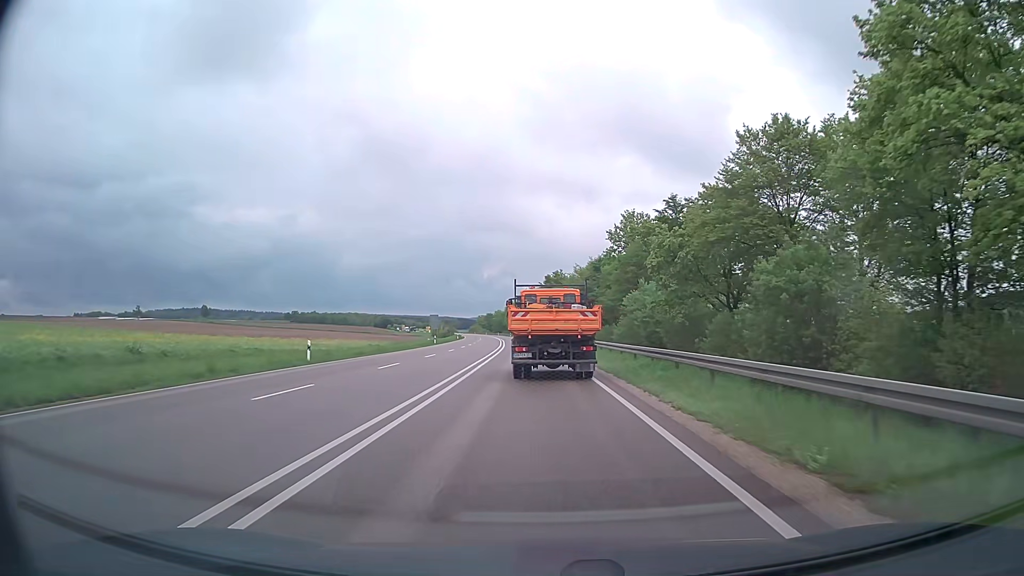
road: primary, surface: asphalt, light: Day
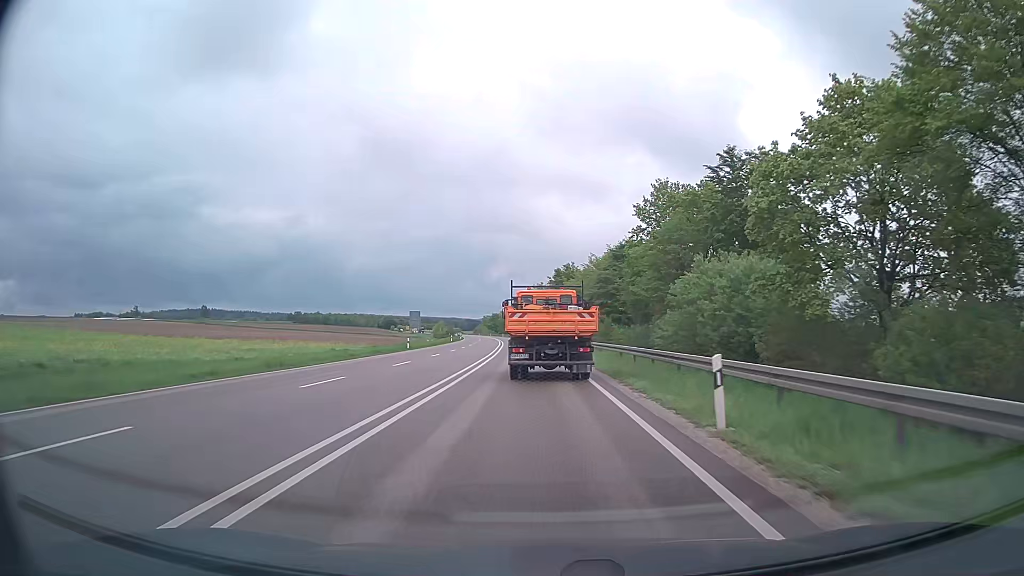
(-0.1, +20.8) m; 0°
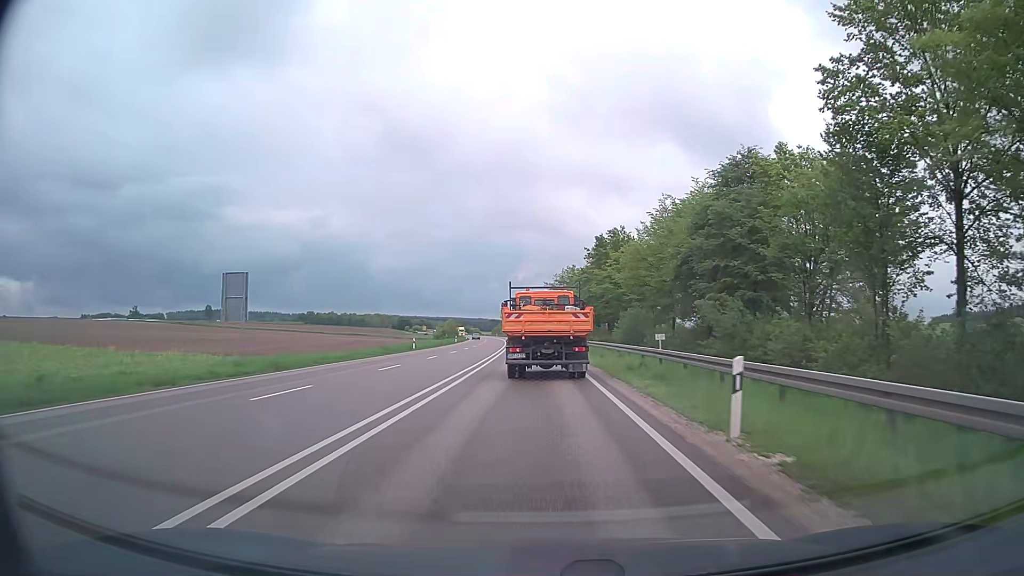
(-1.3, +51.7) m; -3°
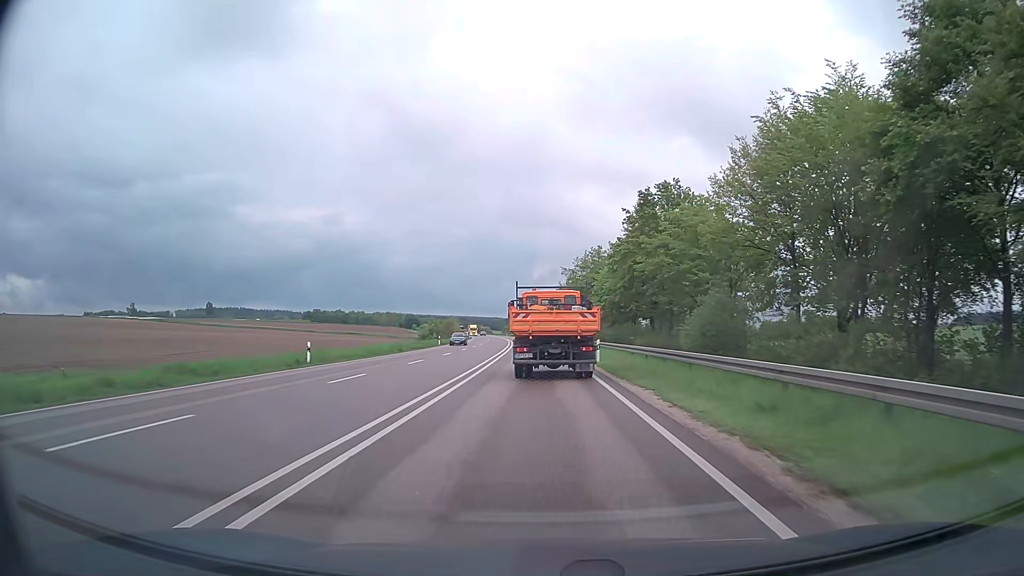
(-0.4, +31.3) m; -1°
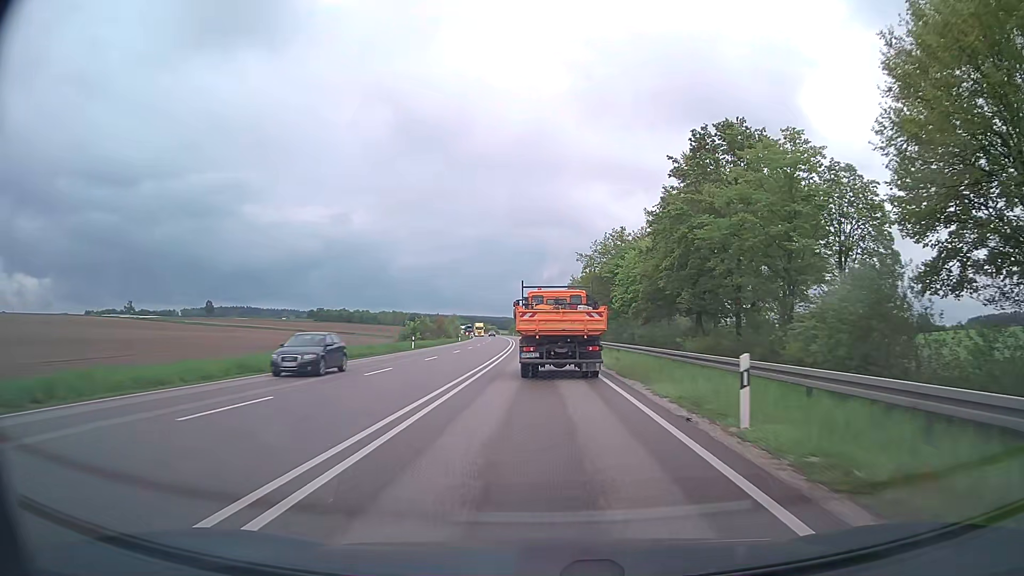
(-0.2, +20.9) m; -1°
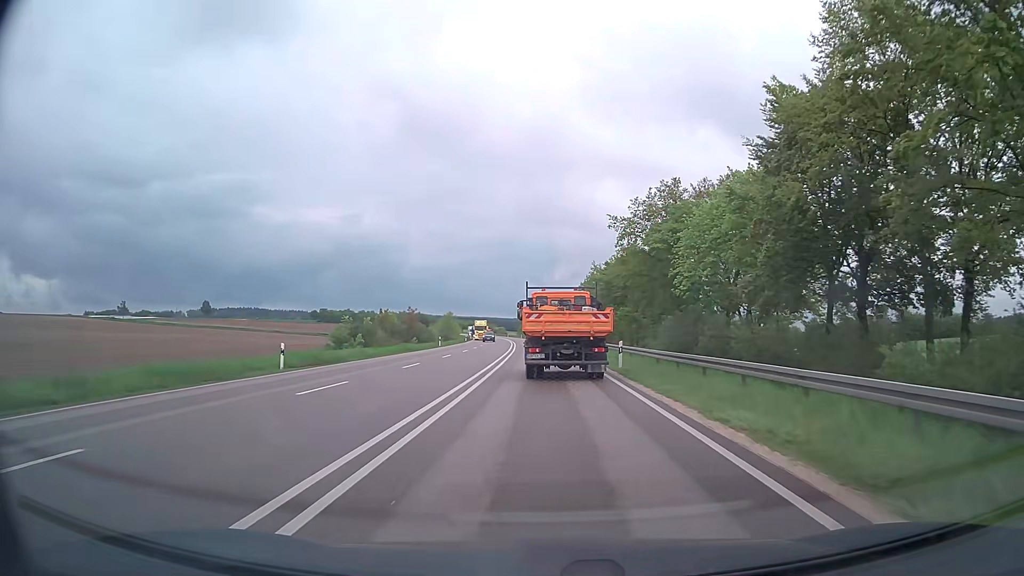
(-0.4, +31.3) m; -1°
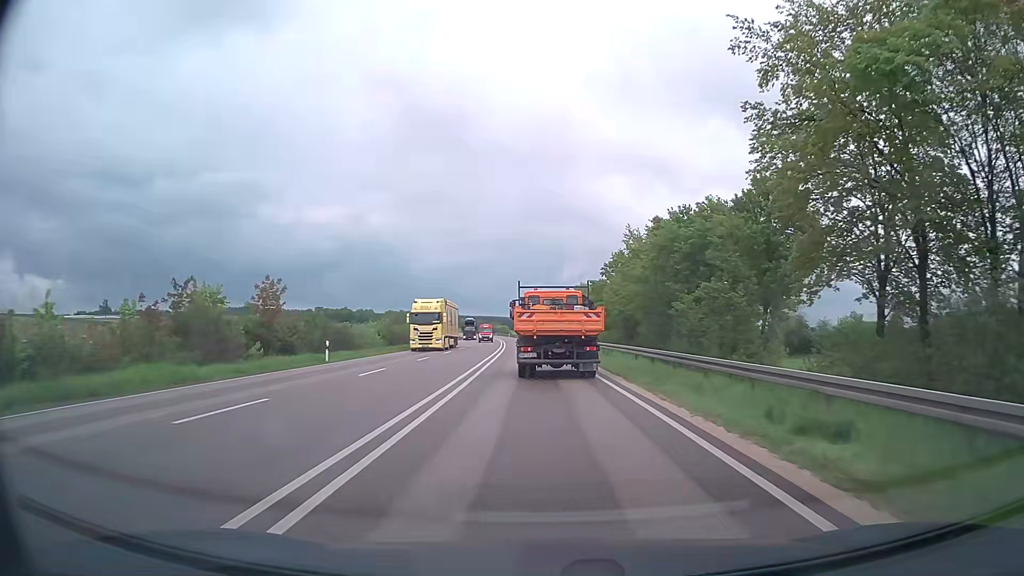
(-0.2, +41.5) m; -1°
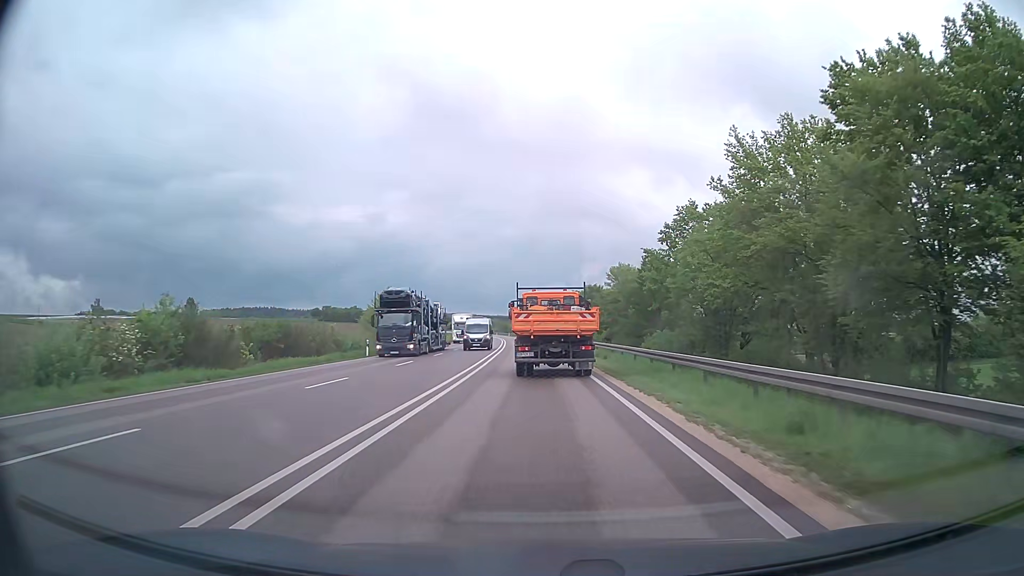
(-0.6, +41.1) m; -2°
(0, +10) (0, +20) (0, +30) (-1, +40) (-1, +50) (-2, +60) (-2, +70) (-3, +80) (-3, +90) (-4, +100) m
